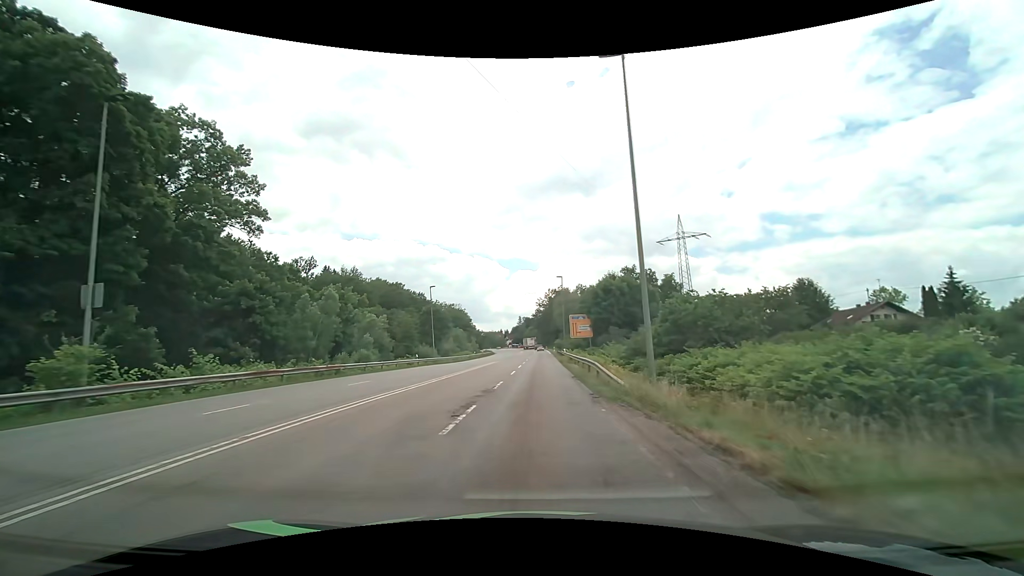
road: secondary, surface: asphalt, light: Day
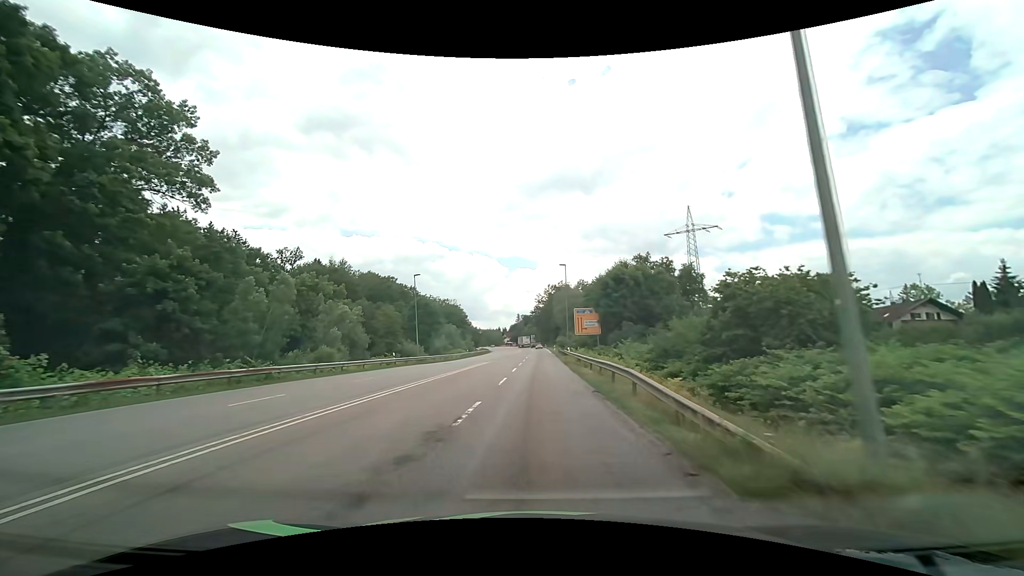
(0.0, +8.5) m; 0°
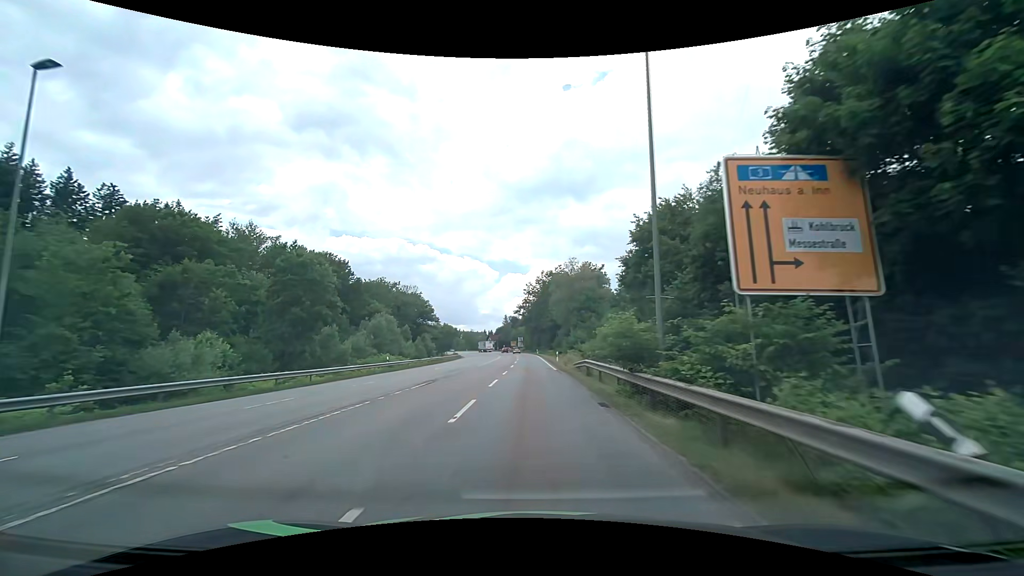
(+0.6, +43.7) m; +1°
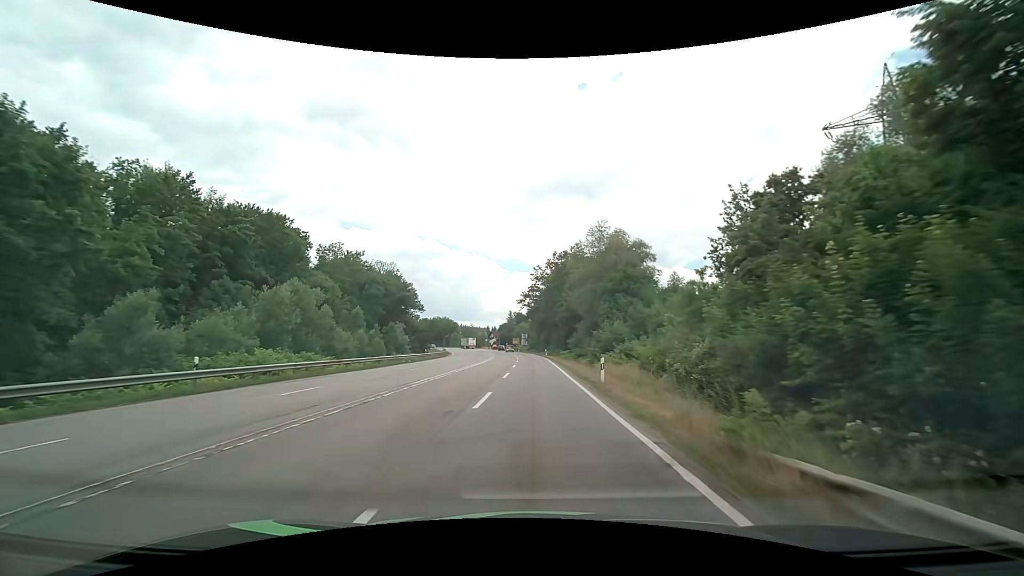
(-0.2, +27.0) m; -1°
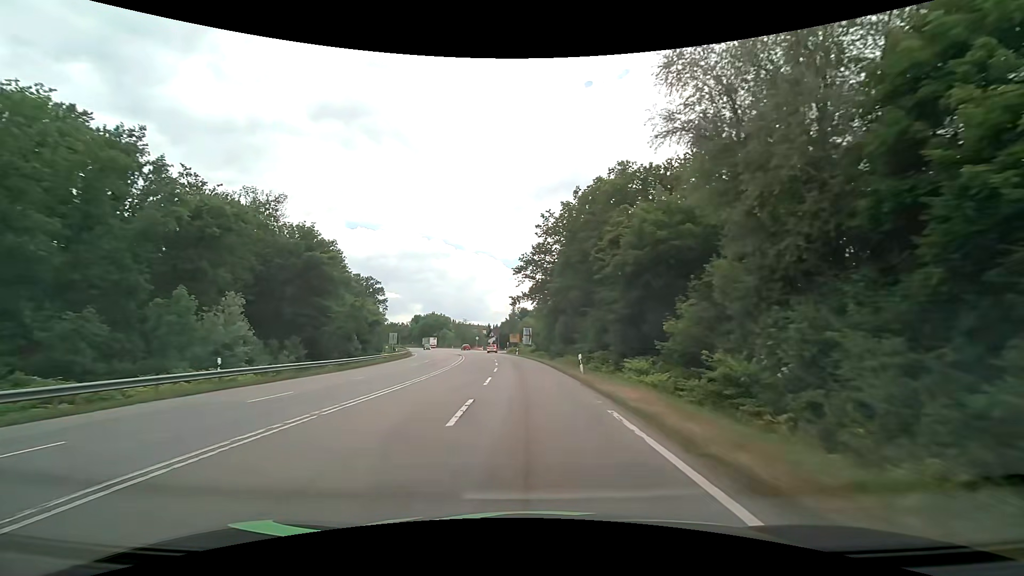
(+0.1, +45.1) m; -1°
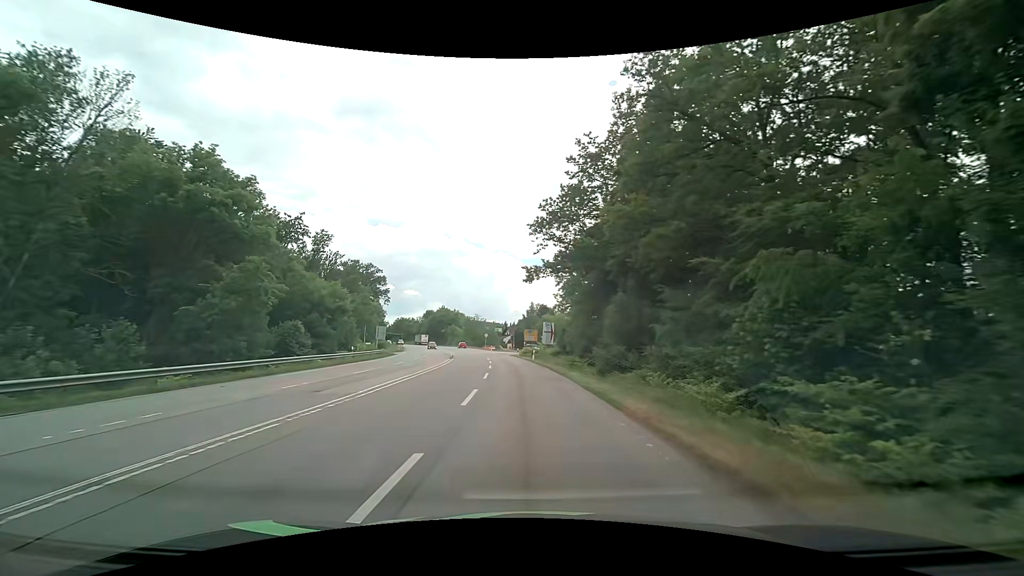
(-0.4, +23.9) m; -2°
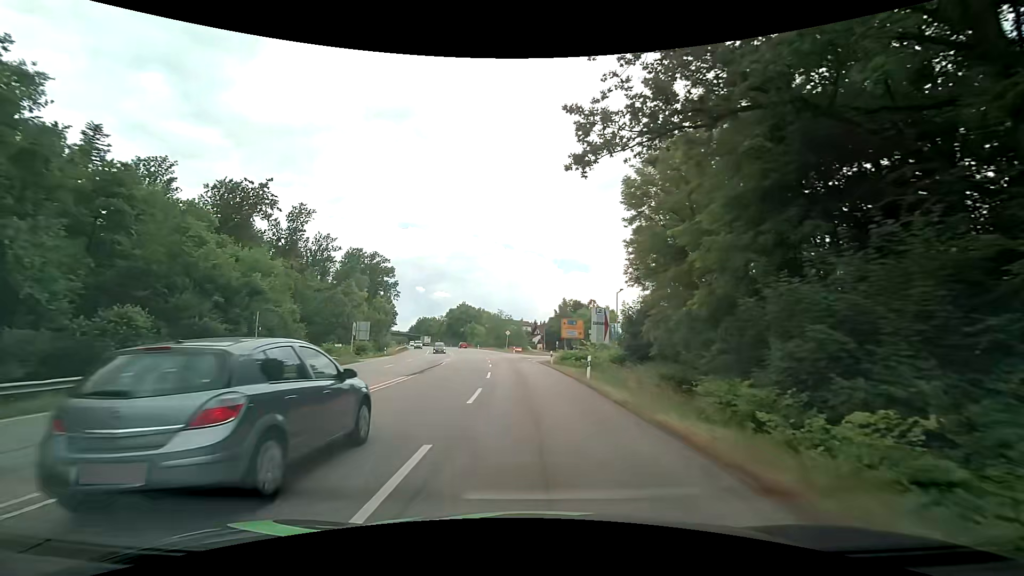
(-0.9, +26.4) m; -3°
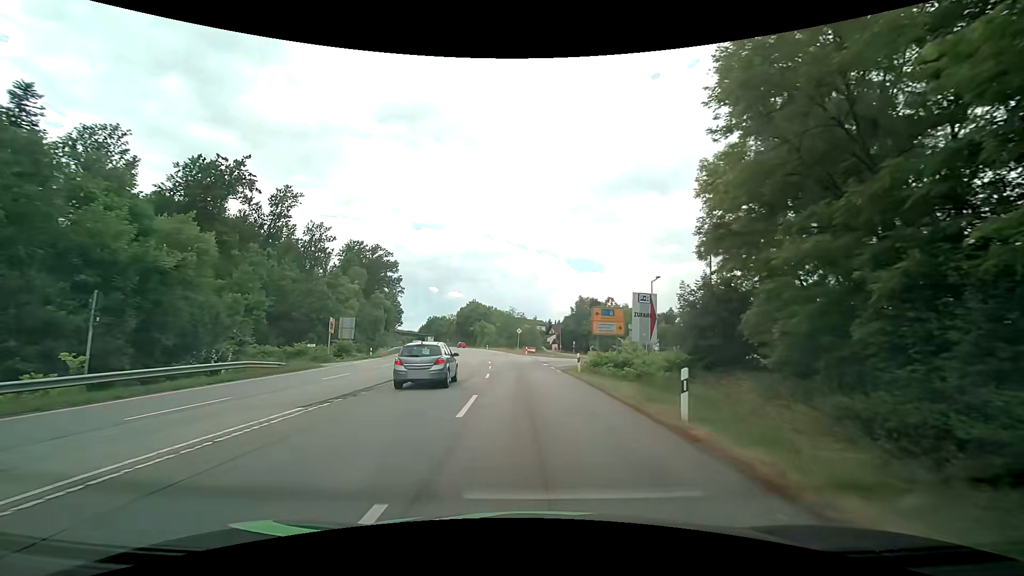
(-0.3, +11.6) m; -2°
(0, +10) (0, +20) (0, +30) (+4, +39) (+12, +44) (+21, +47) (+30, +52) (+28, +62) (+27, +72) (+25, +81) m
